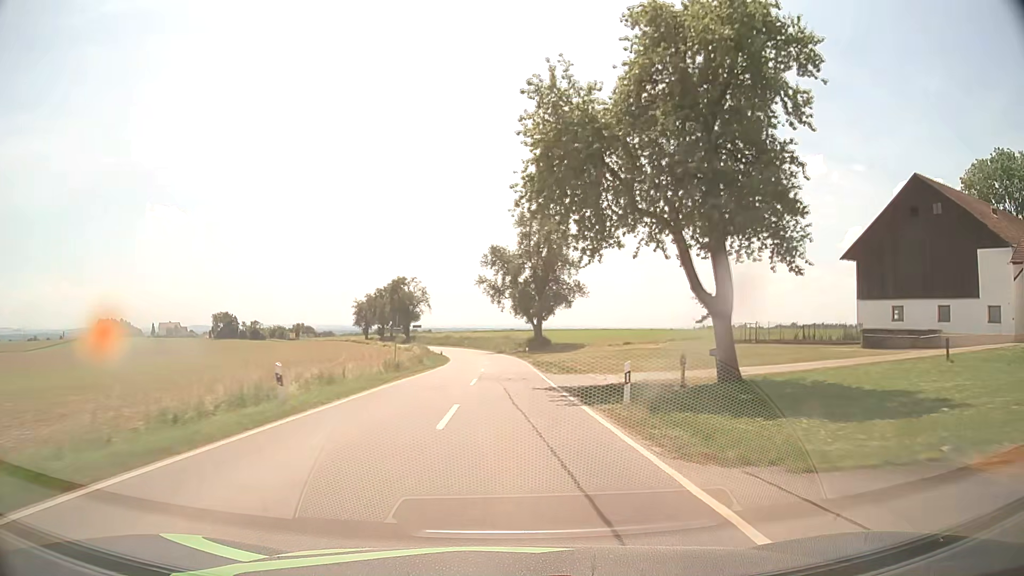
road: tertiary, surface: asphalt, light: Day
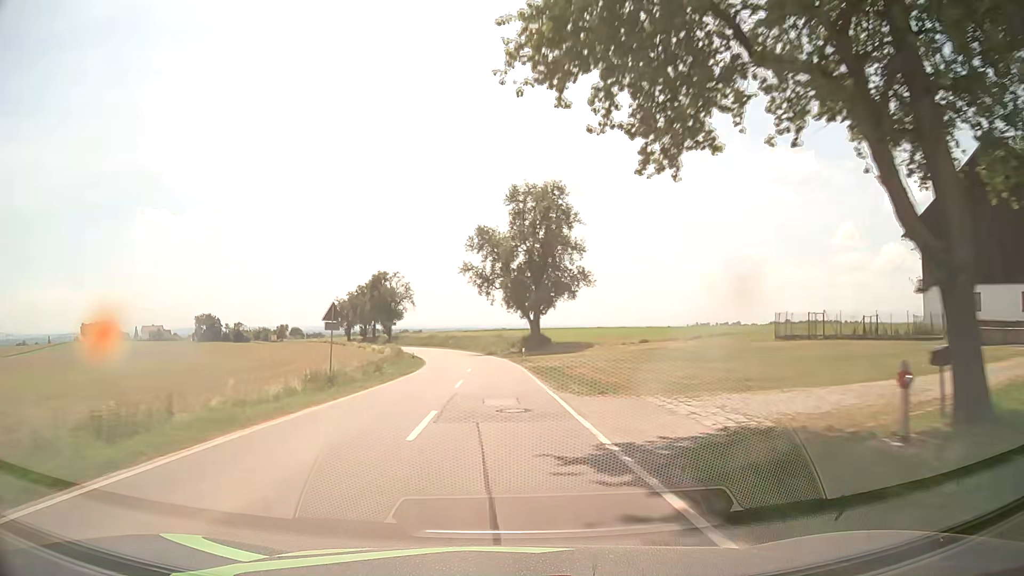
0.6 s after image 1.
(+0.2, +12.8) m; +1°
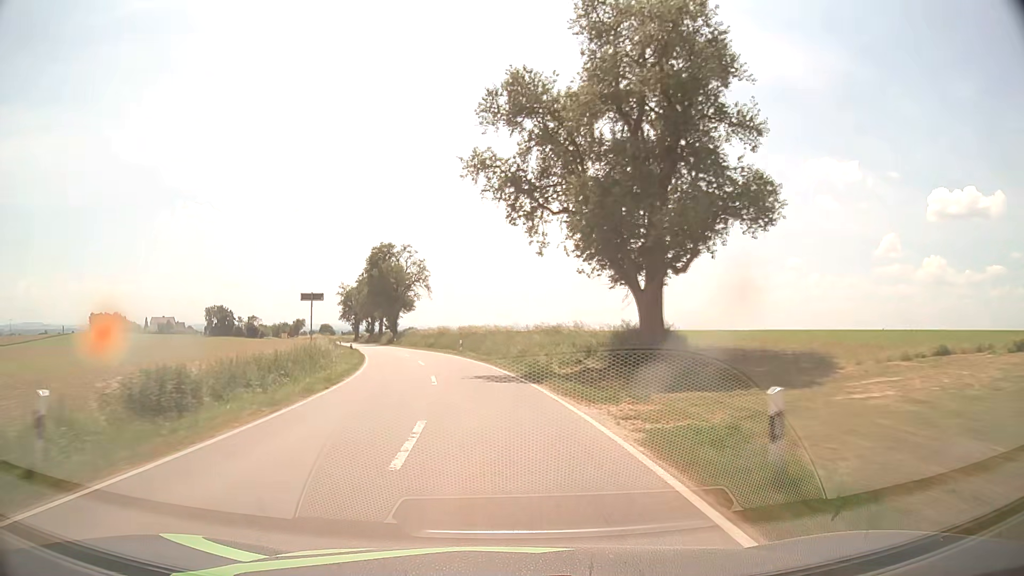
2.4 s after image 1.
(-0.9, +38.0) m; -3°
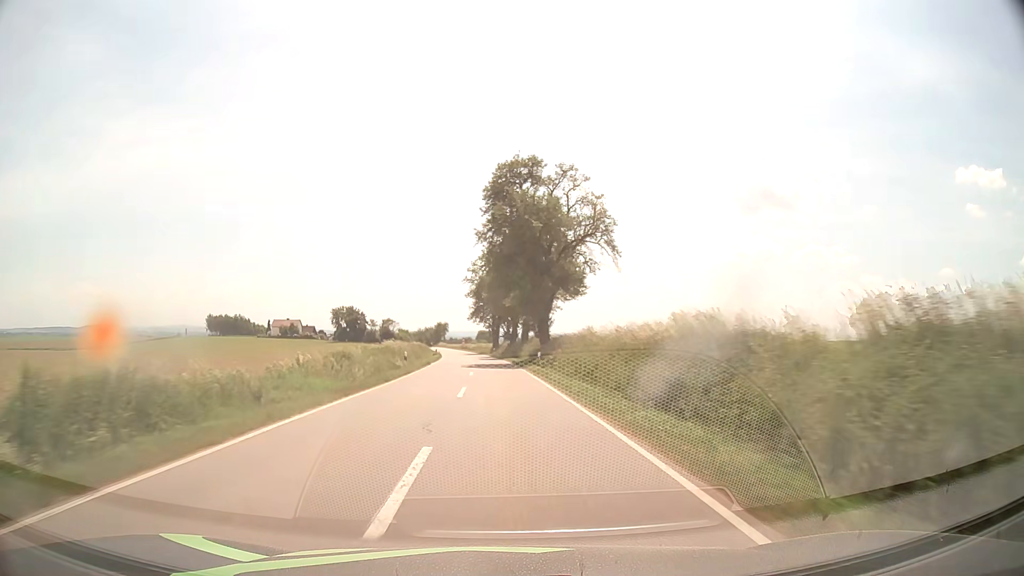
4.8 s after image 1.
(-6.9, +49.8) m; -14°
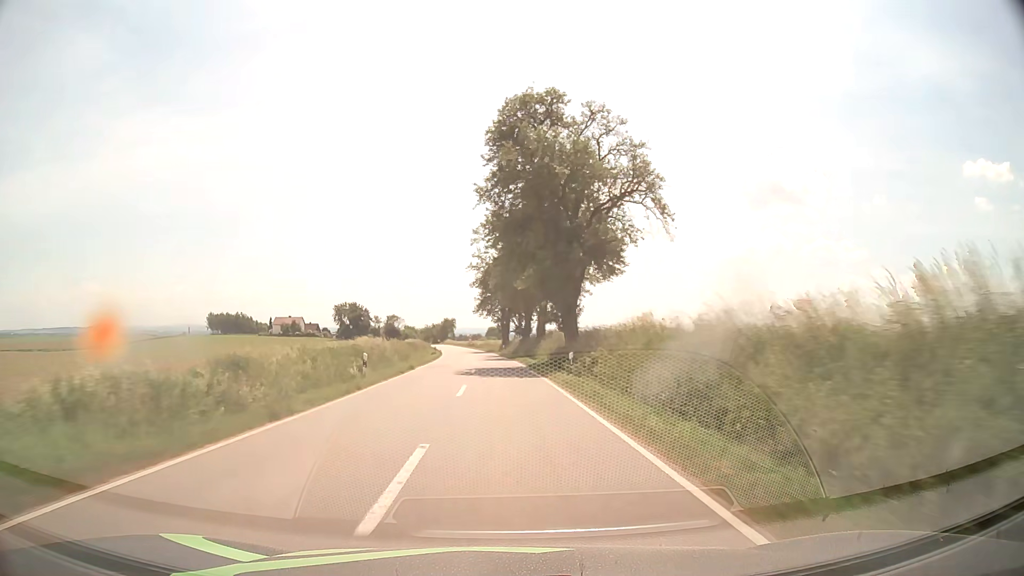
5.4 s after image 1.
(-0.1, +12.5) m; -1°
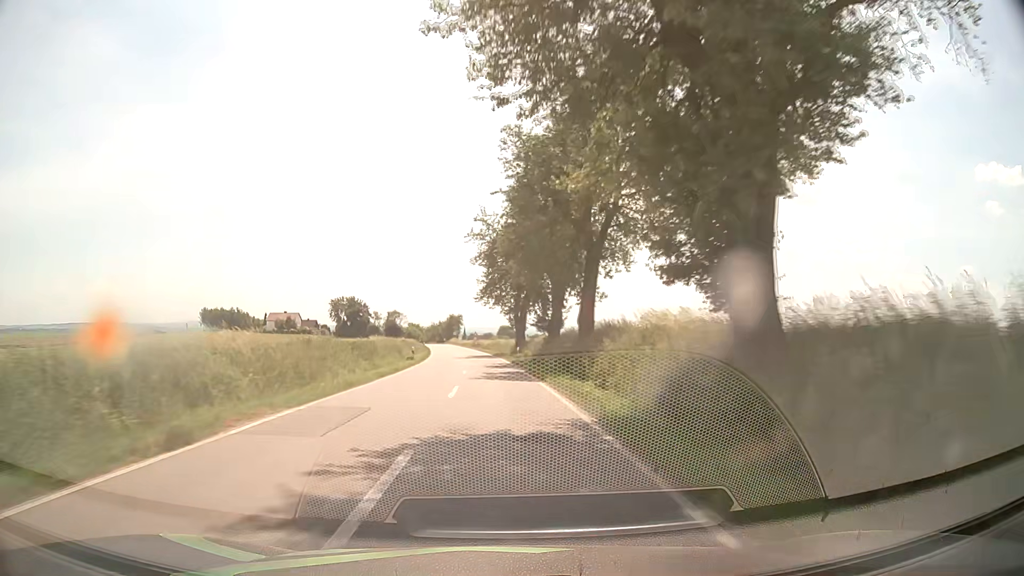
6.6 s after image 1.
(-0.2, +24.4) m; -1°
(0, +10) (0, +20) (-1, +30) (-1, +40) (-2, +50) (-3, +60) (-4, +70) (-5, +80) (-6, +90) (-7, +100) m
